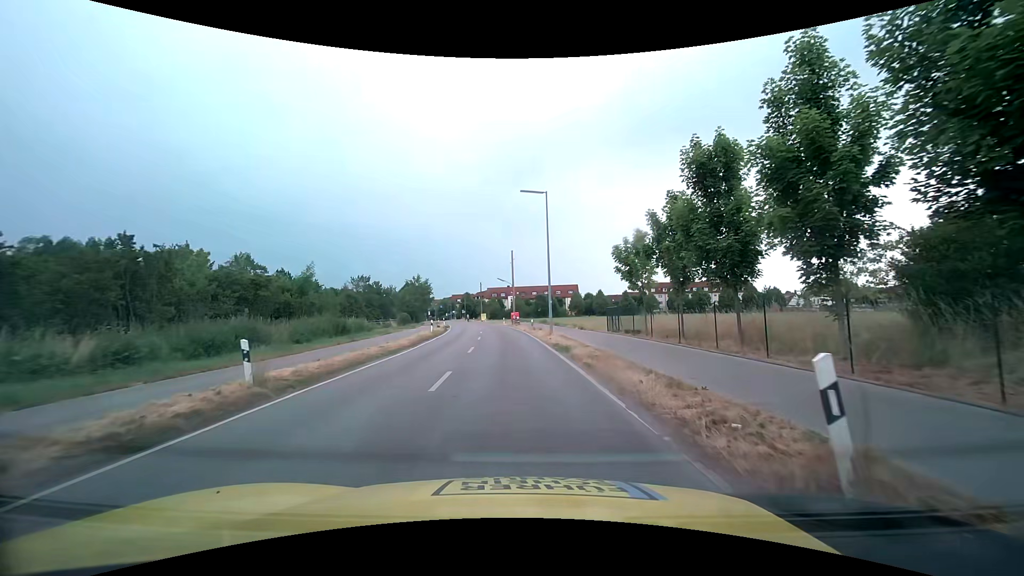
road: tertiary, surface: asphalt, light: Day
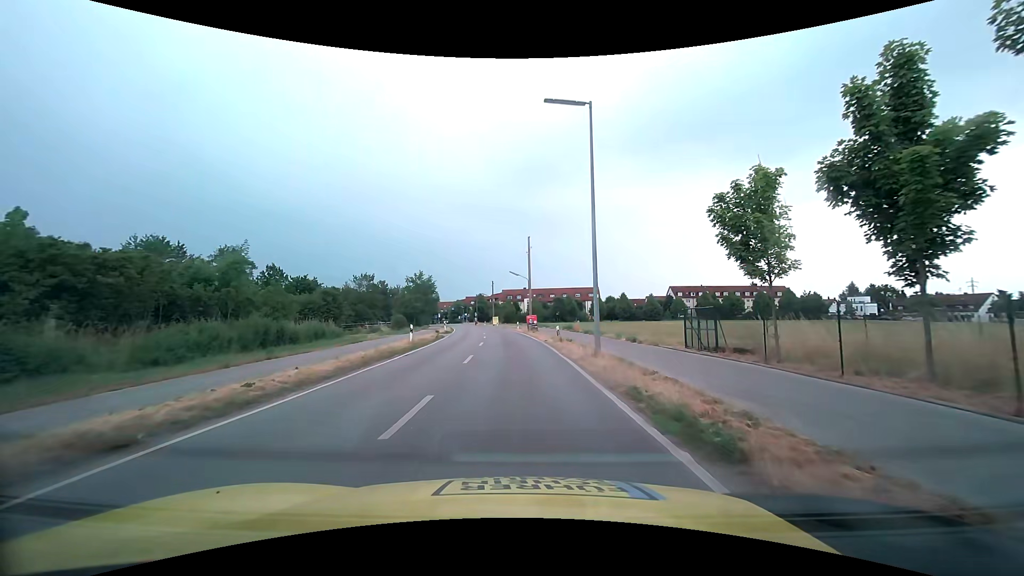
(-0.2, +12.5) m; -2°
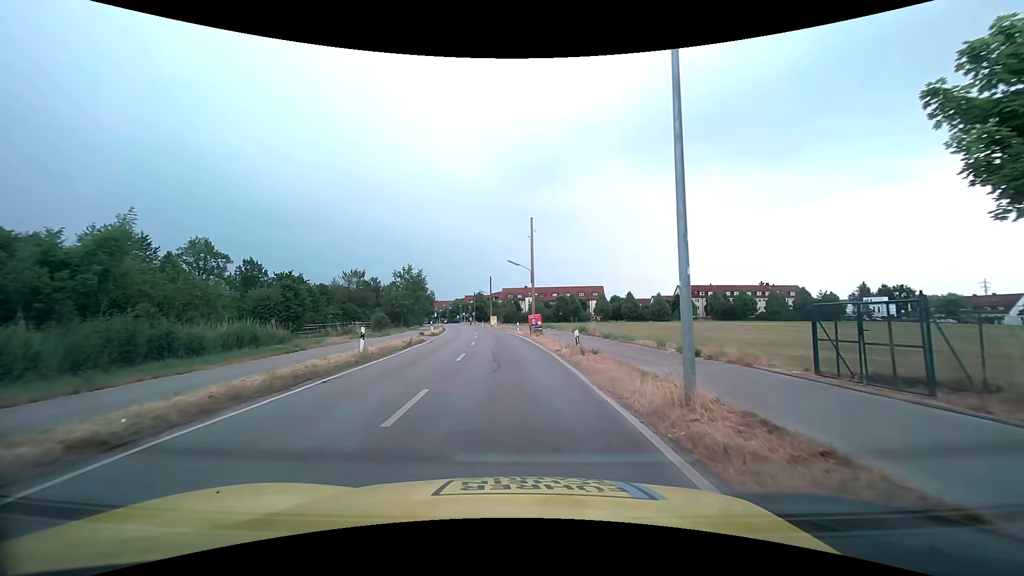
(0.0, +8.5) m; 0°
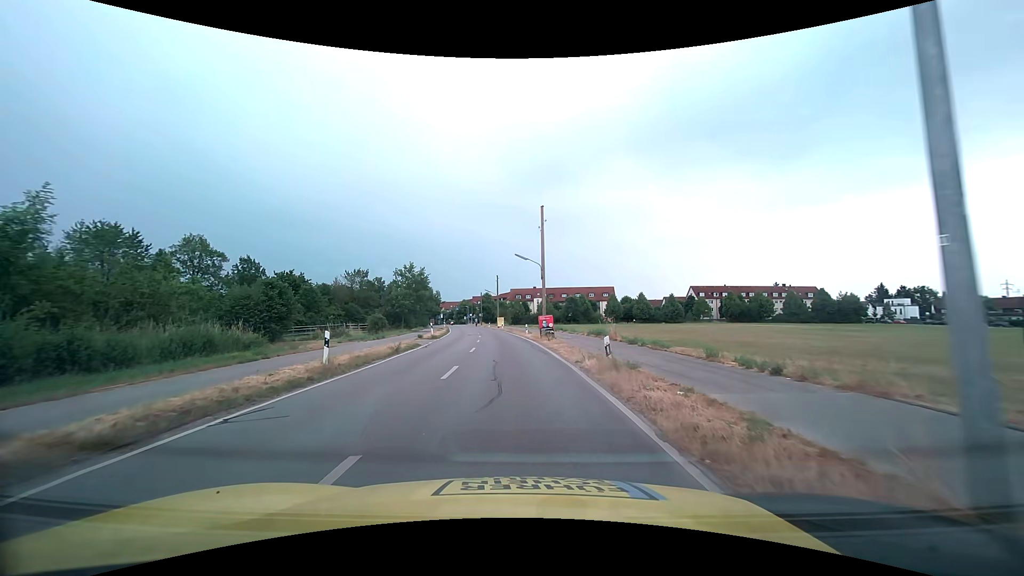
(0.0, +4.3) m; -1°
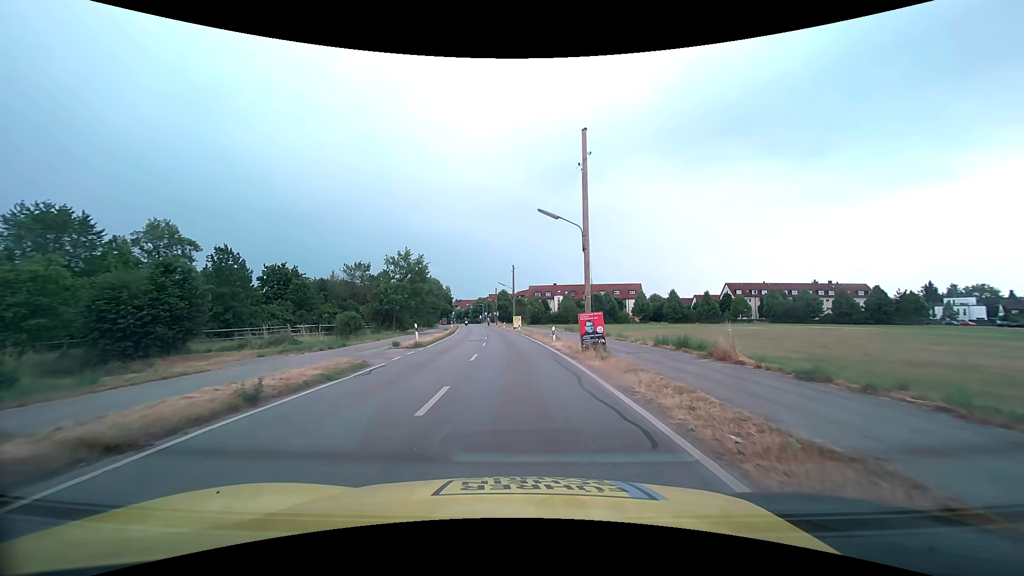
(-0.3, +13.2) m; -2°
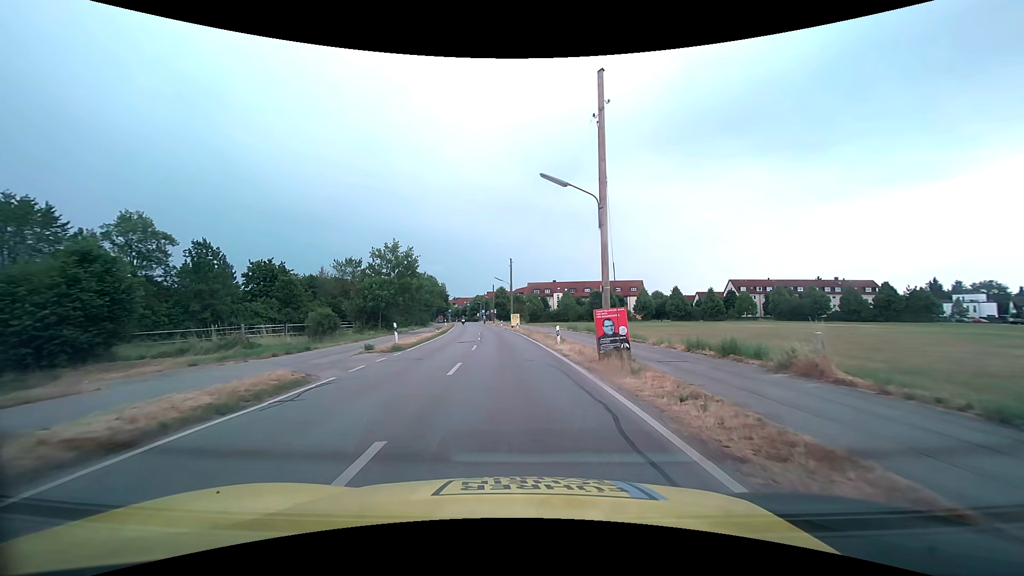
(0.0, +4.5) m; 0°
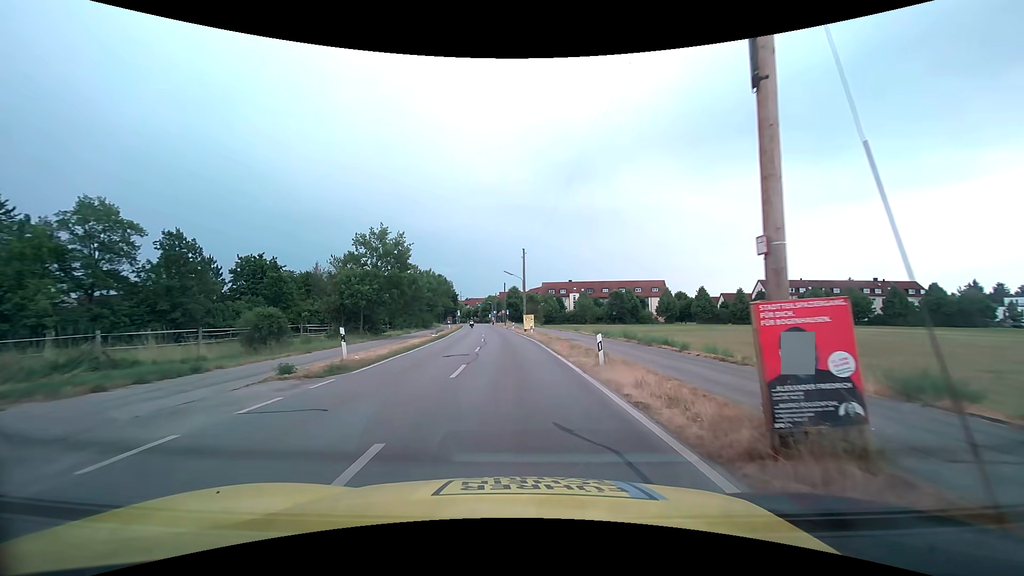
(-0.1, +9.1) m; -1°
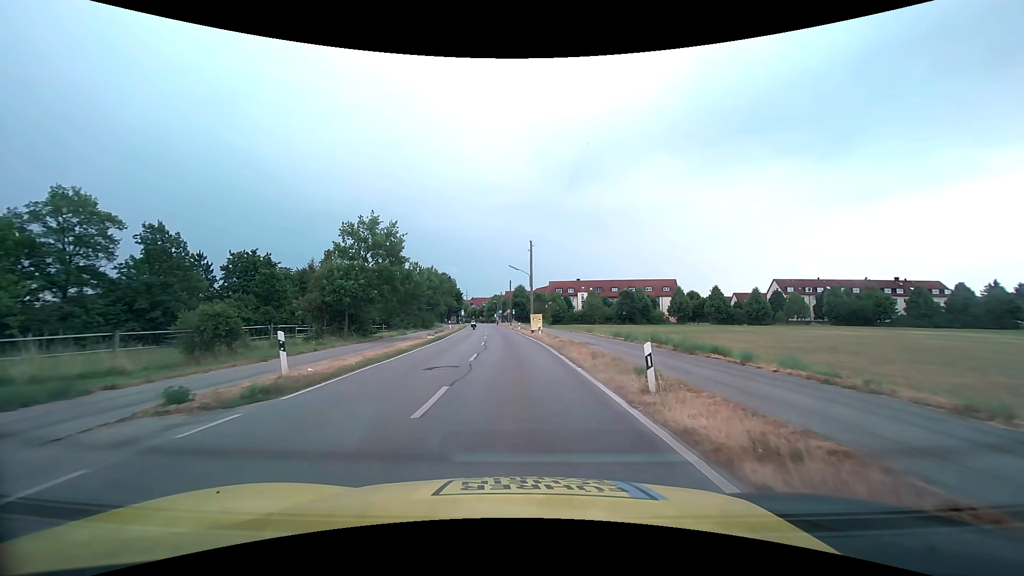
(0.0, +4.6) m; -1°
(0, +10) (0, +20) (-1, +30) (-1, +40) (-2, +50) (-3, +60) (-4, +70) (-4, +80) (-5, +90) (-6, +100) m
